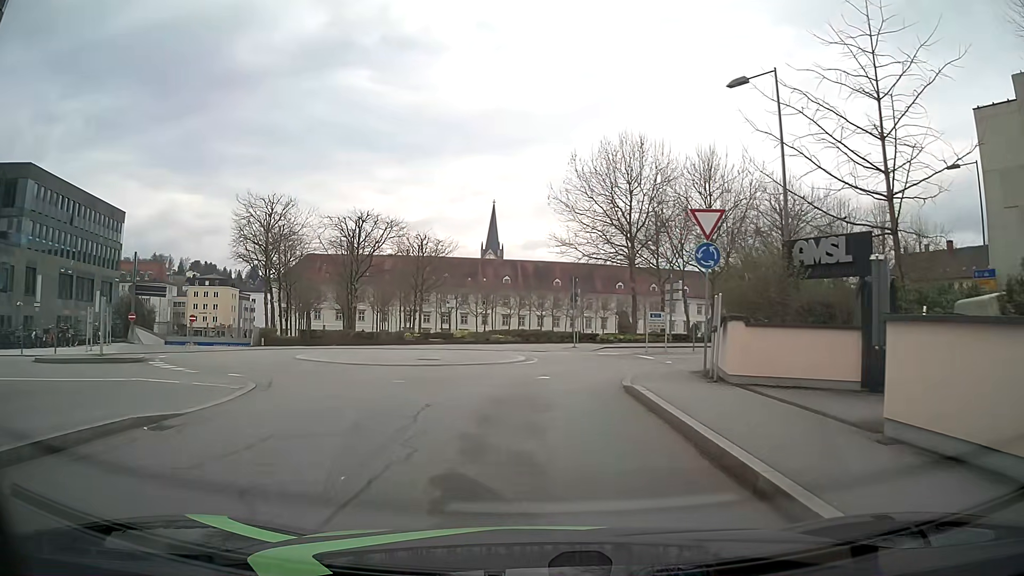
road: residential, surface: asphalt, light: Day
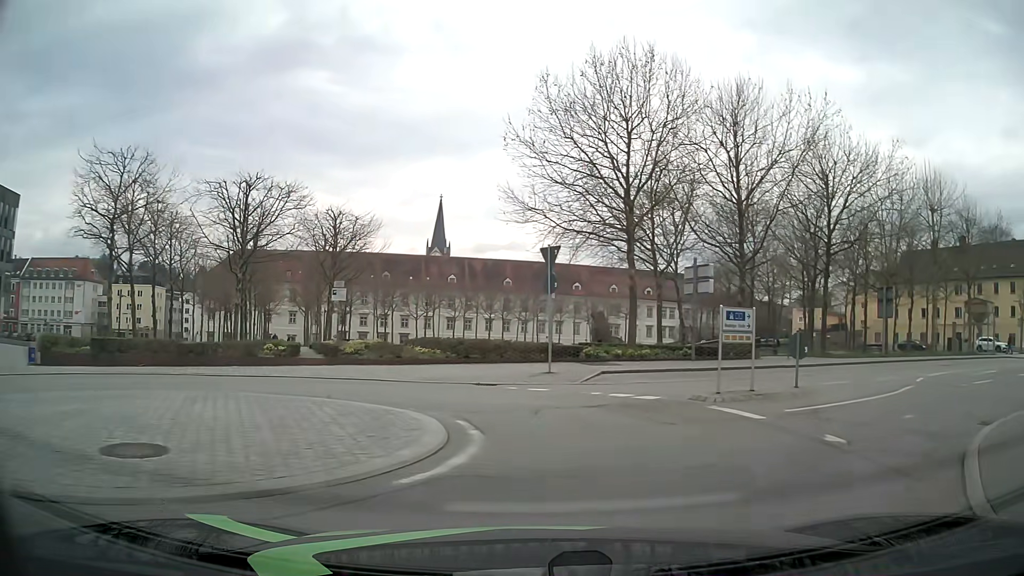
(+0.2, +15.0) m; +6°
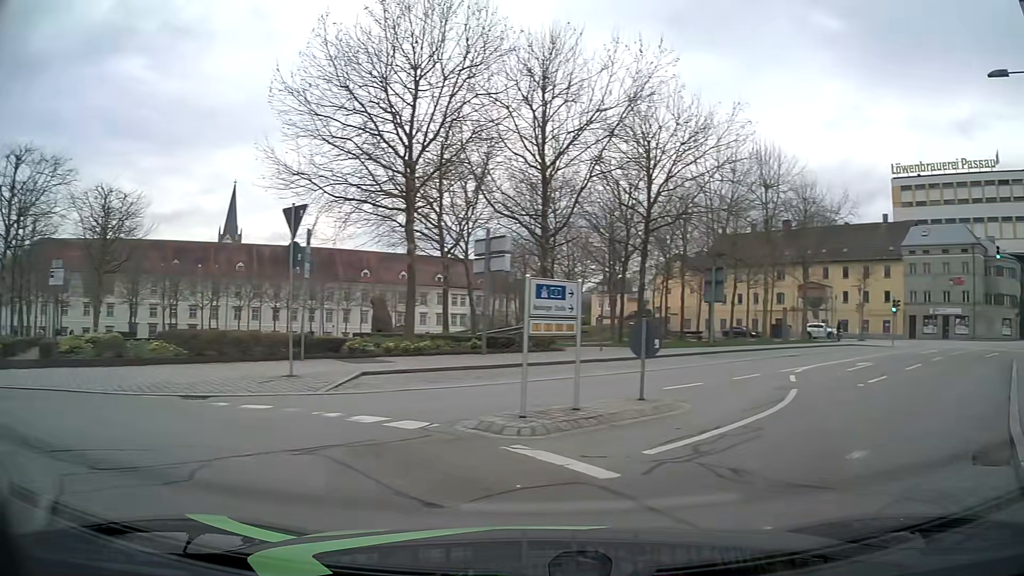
(+0.6, +4.9) m; +16°
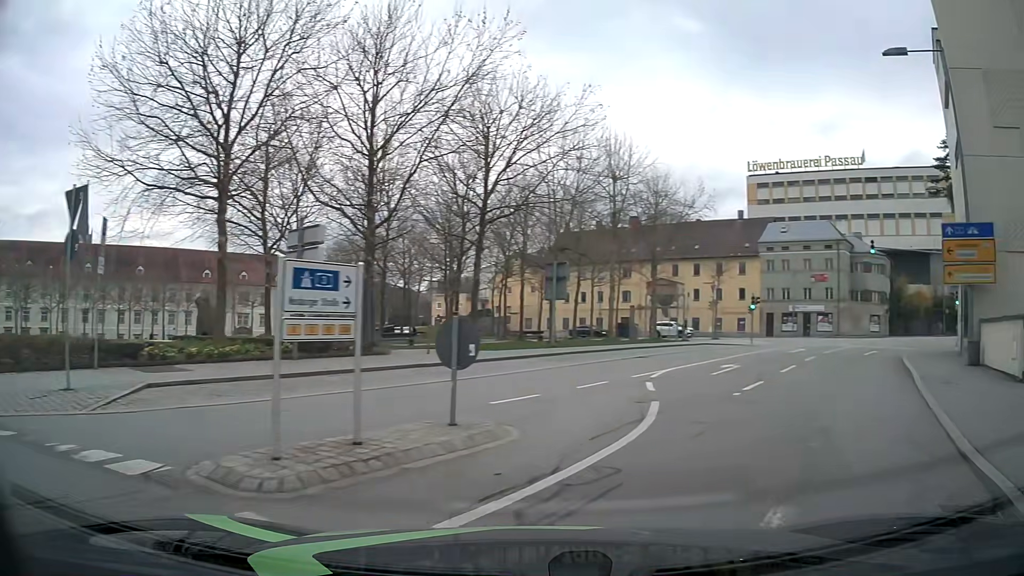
(+0.4, +2.5) m; +15°
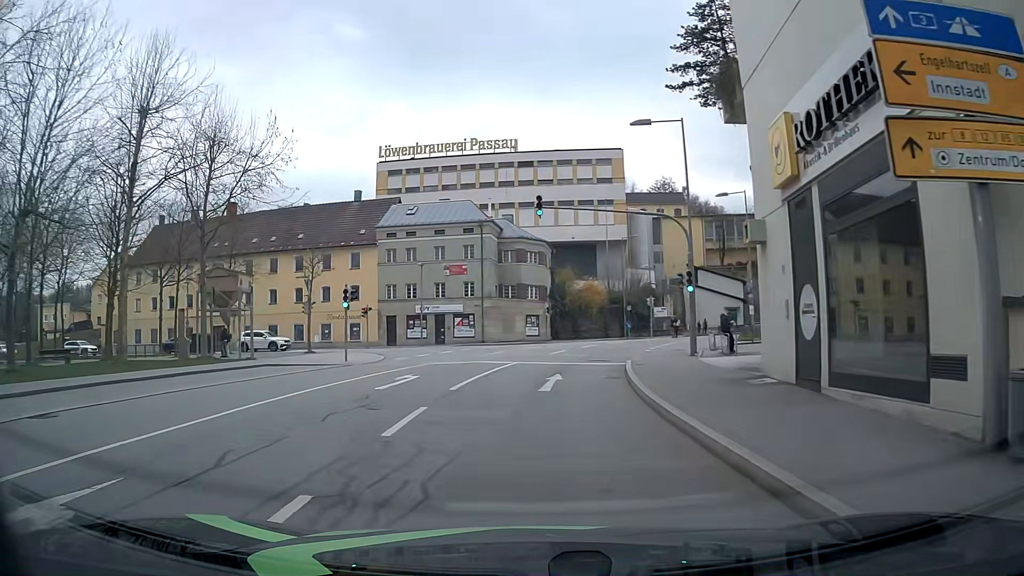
(+6.0, +15.0) m; +30°
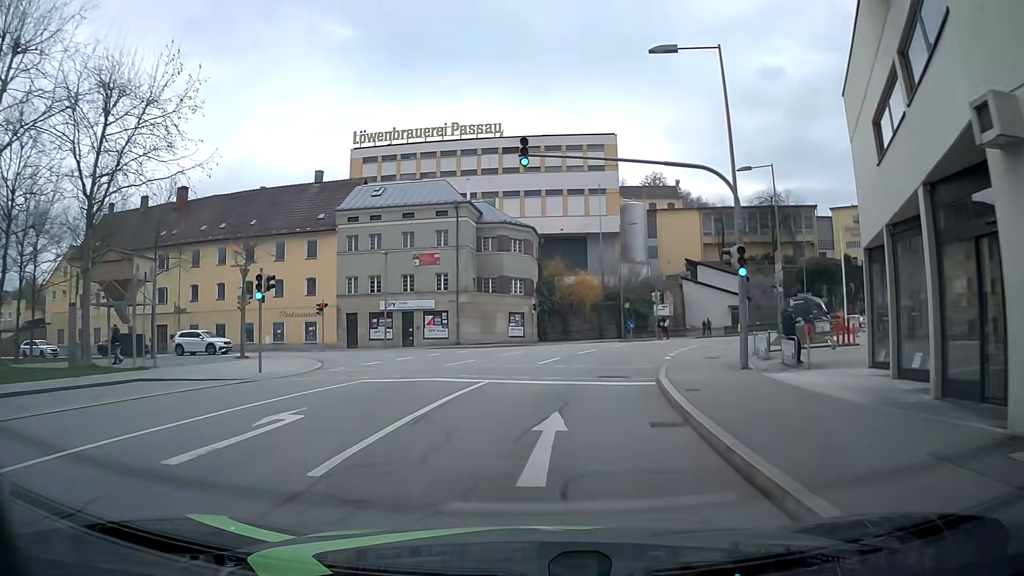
(+0.1, +8.5) m; +1°
